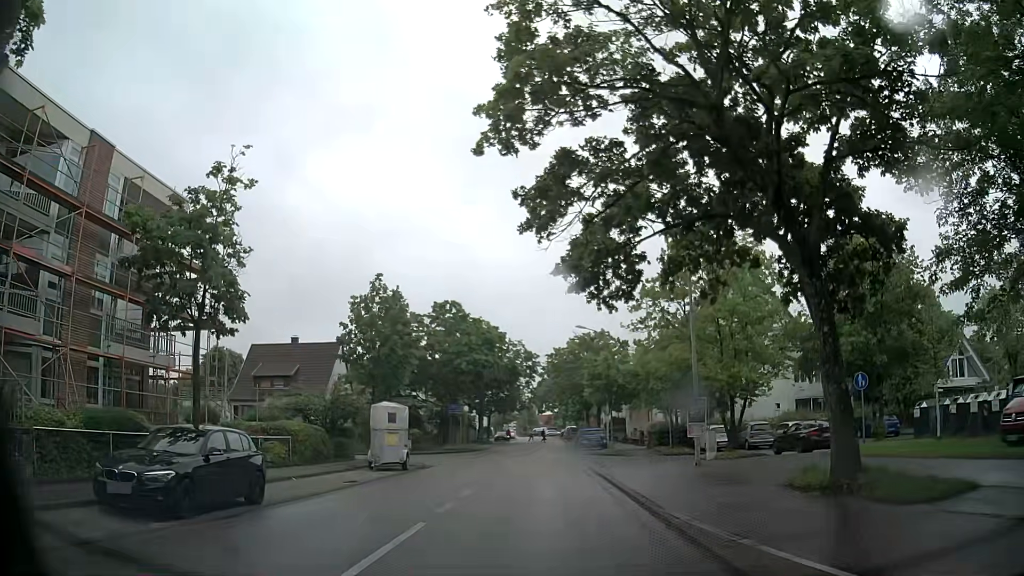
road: residential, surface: asphalt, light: Day
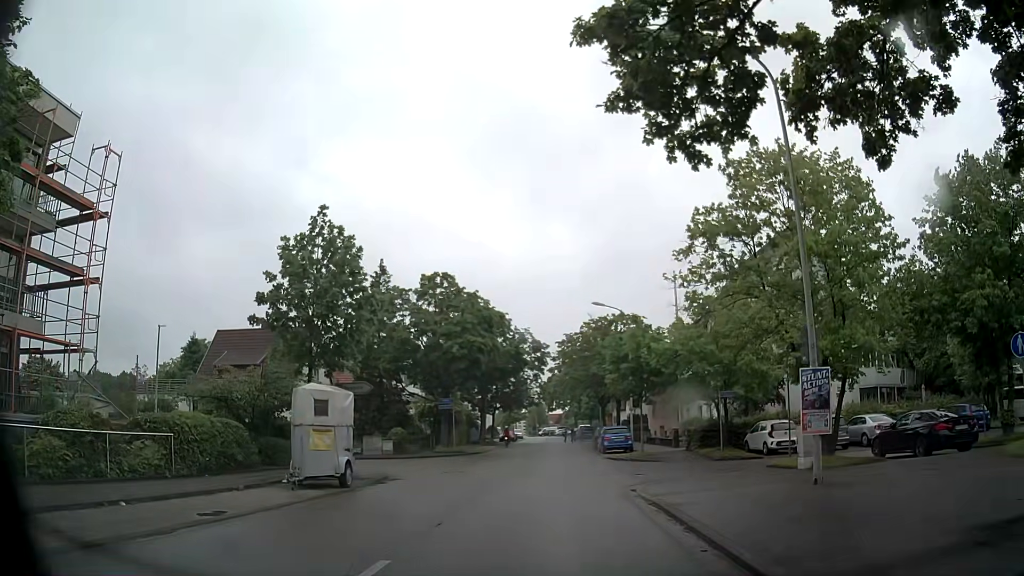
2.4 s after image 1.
(0.0, +9.0) m; -1°
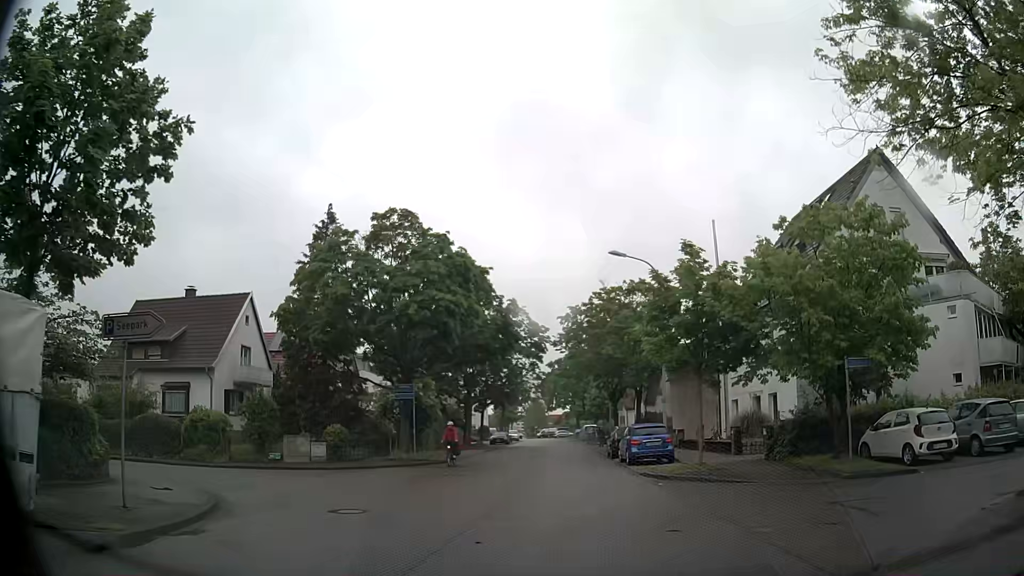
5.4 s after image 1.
(0.0, +12.7) m; 0°
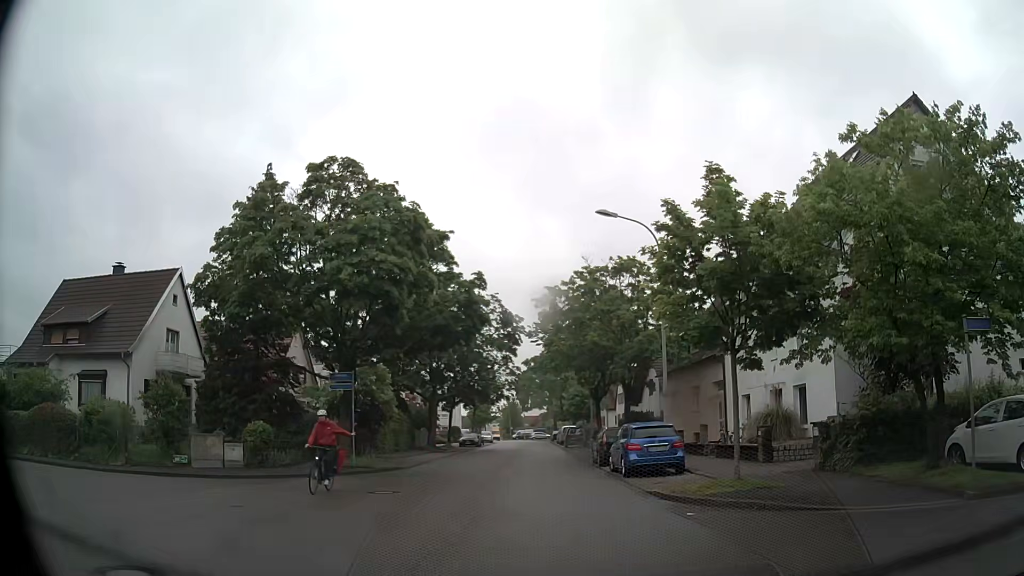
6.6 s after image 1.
(+0.1, +6.2) m; +2°
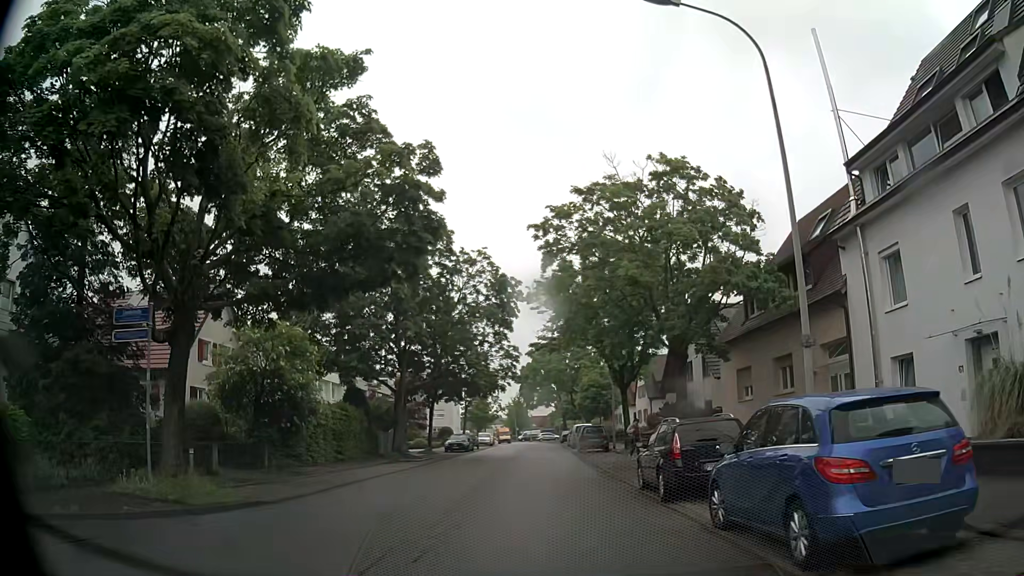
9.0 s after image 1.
(0.0, +13.6) m; -1°
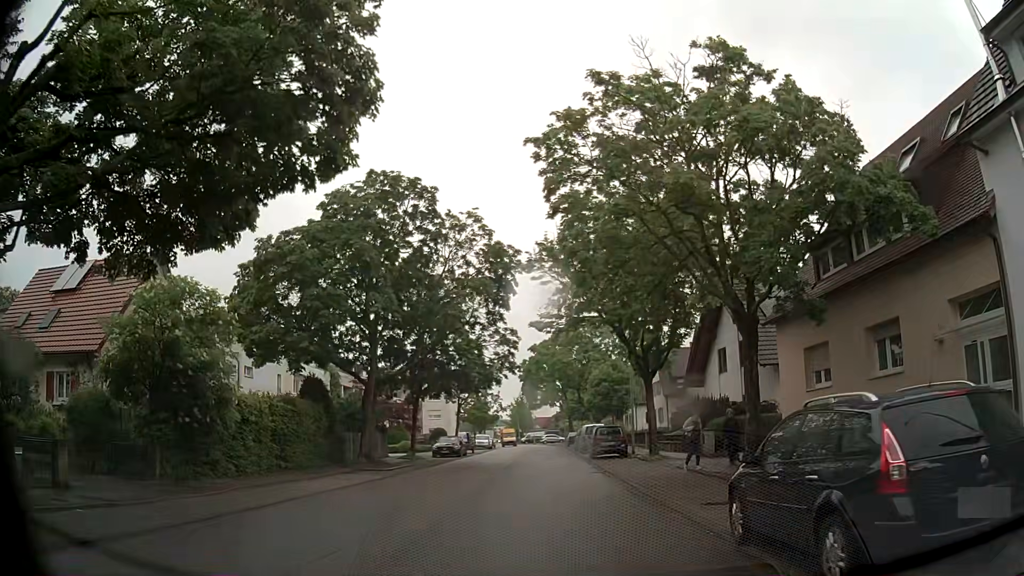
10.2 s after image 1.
(0.0, +7.5) m; 0°
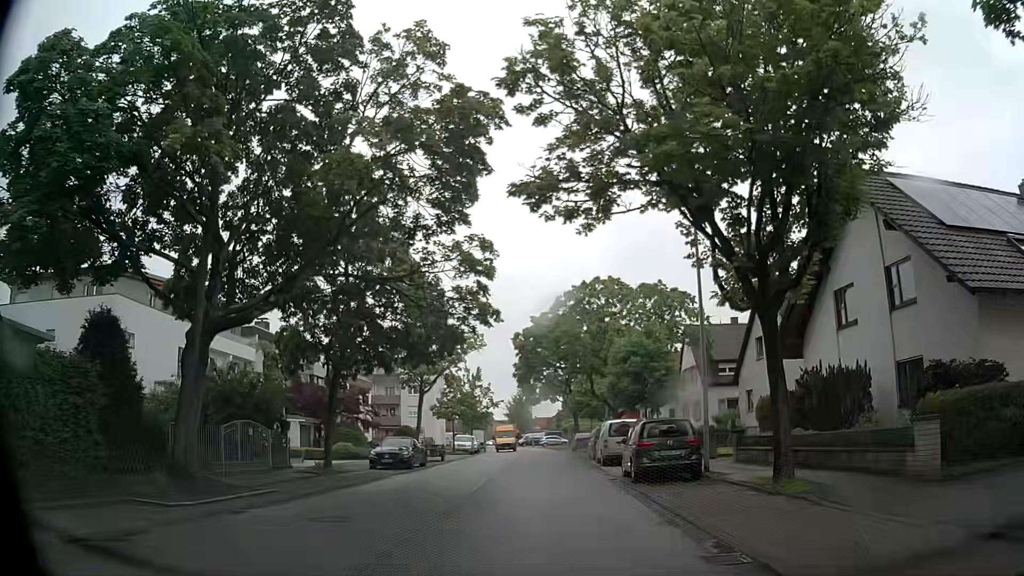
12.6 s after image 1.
(0.0, +16.1) m; +1°
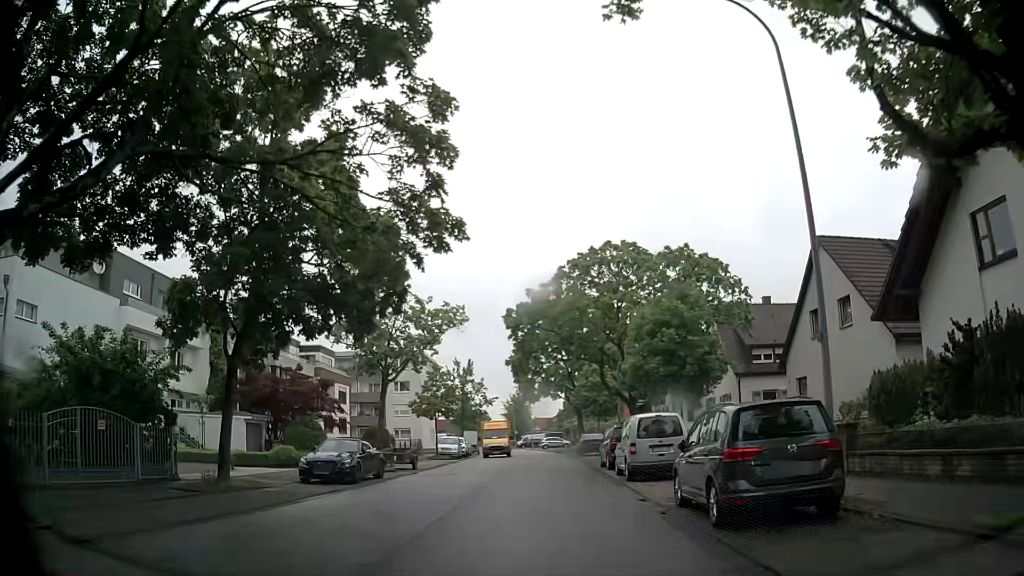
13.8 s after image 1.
(-0.2, +8.5) m; -2°
(0, +10) (0, +20) (0, +30) (0, +40) (0, +50) (0, +60) (-1, +70) (-2, +80) (-3, +90) (-4, +100) m
